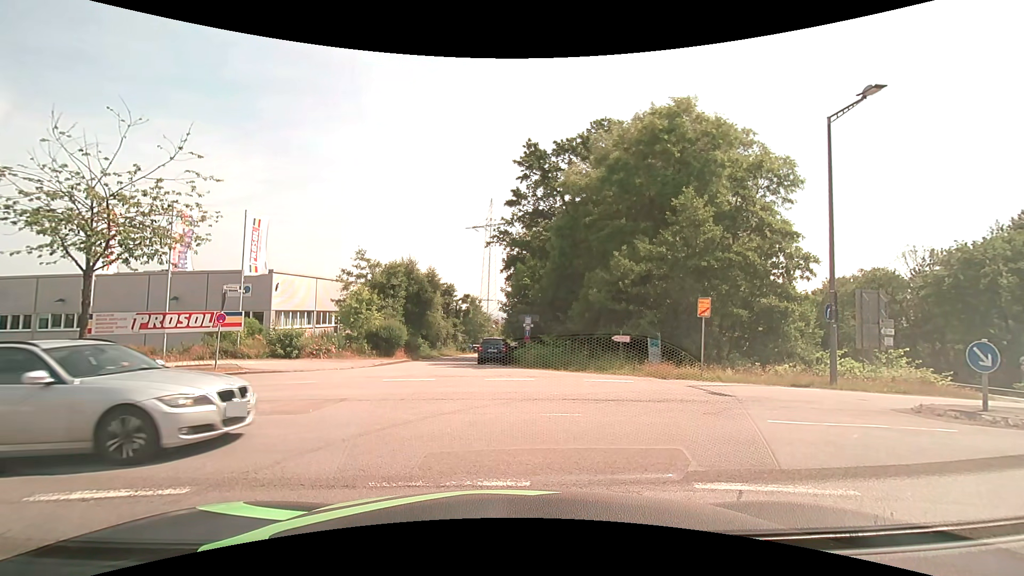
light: Day
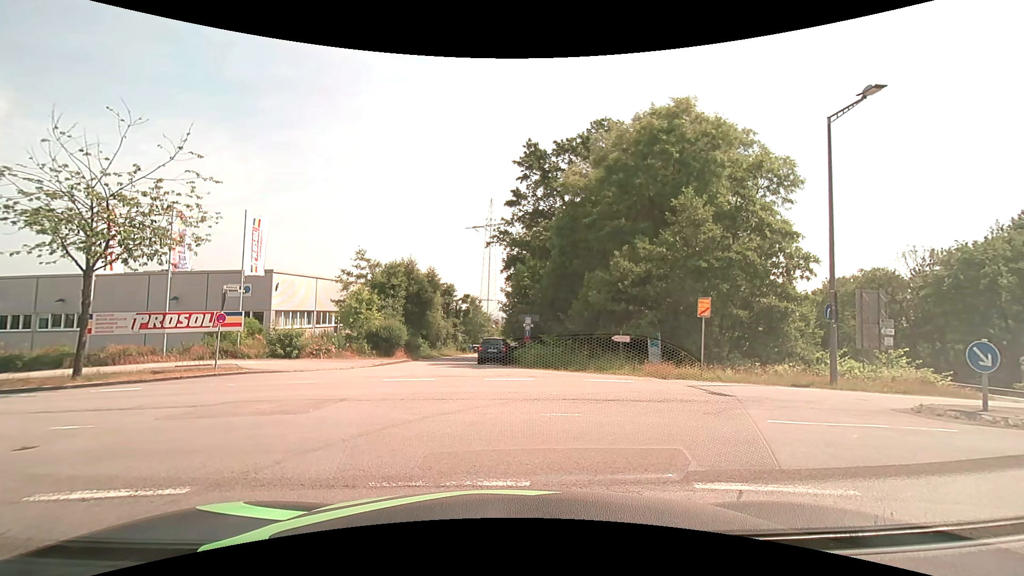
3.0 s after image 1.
(0.0, 0.0) m; 0°
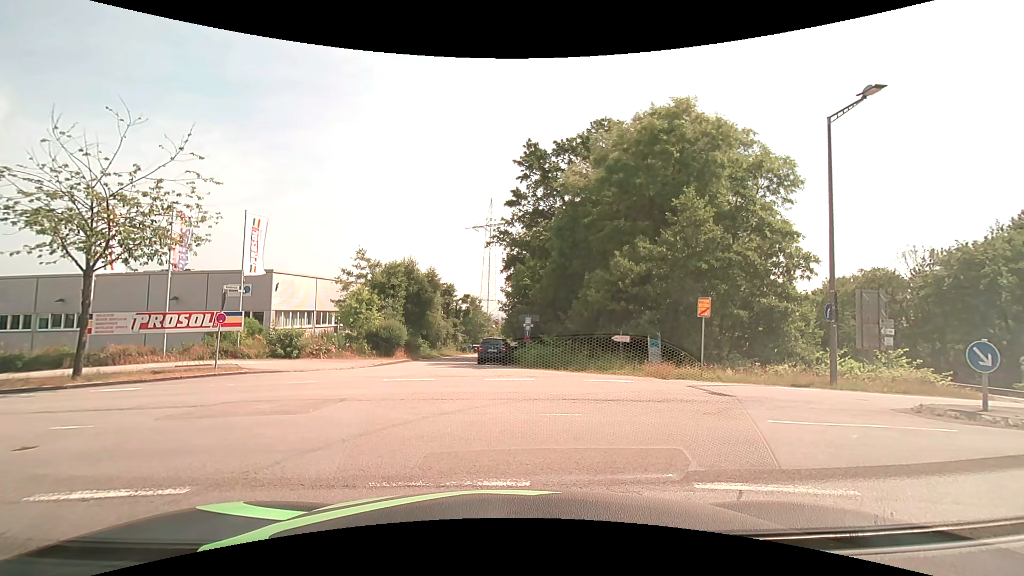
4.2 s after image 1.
(0.0, 0.0) m; 0°
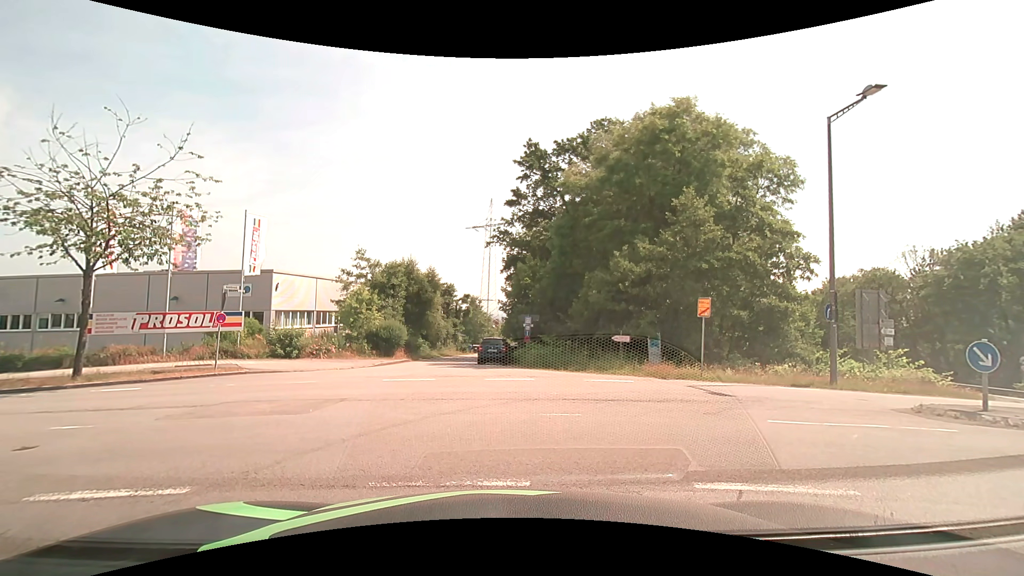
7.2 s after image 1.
(0.0, 0.0) m; 0°
(-1, +10) (-10, +15) (-20, +17) (-30, +18) (-39, +19) (-49, +20) (-59, +21) (-69, +23) (-79, +25) (-89, +28) m
